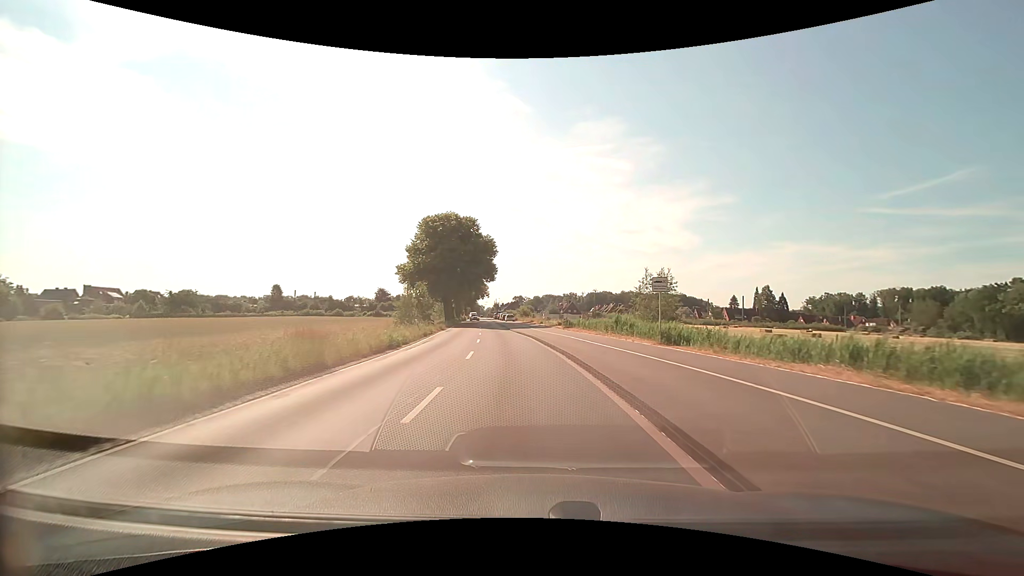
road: tertiary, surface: asphalt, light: Day
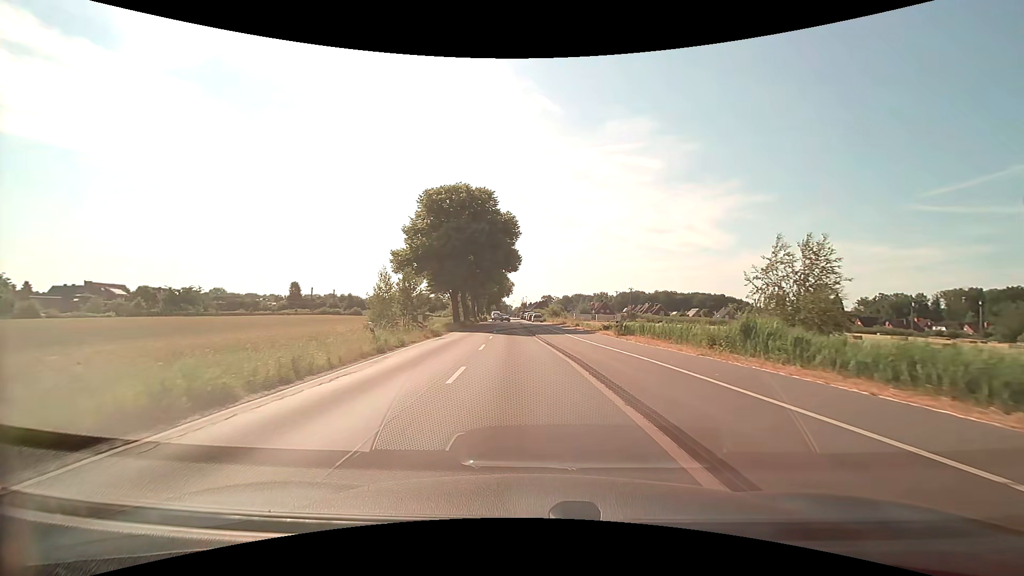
(-0.4, +14.3) m; -3°
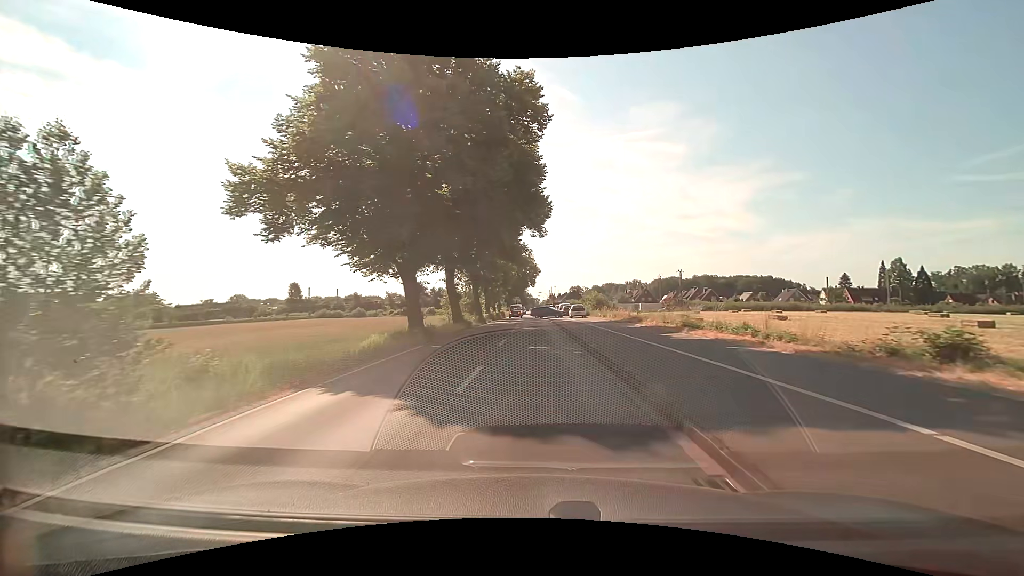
(-1.2, +27.9) m; -3°
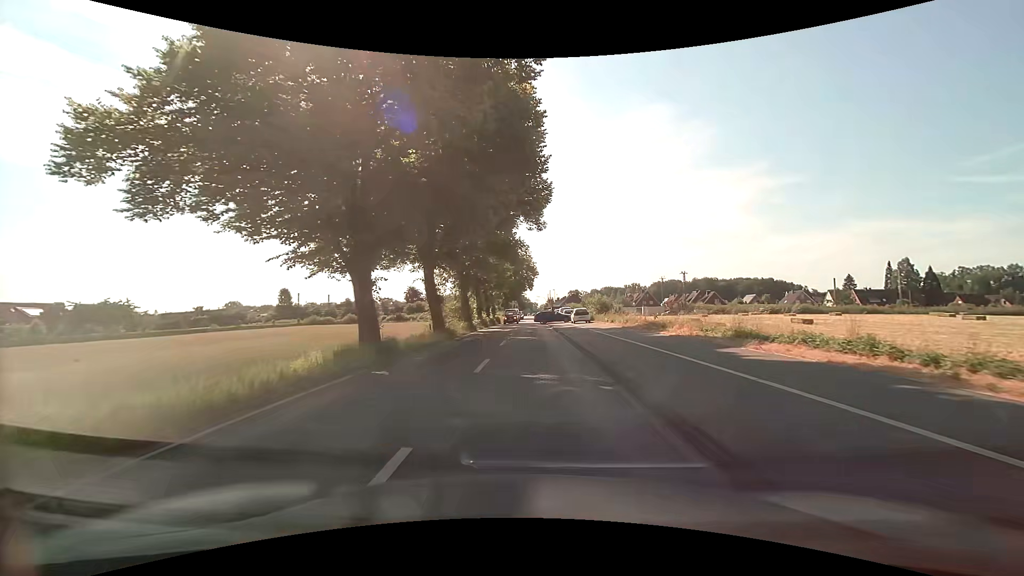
(0.0, +6.1) m; 0°
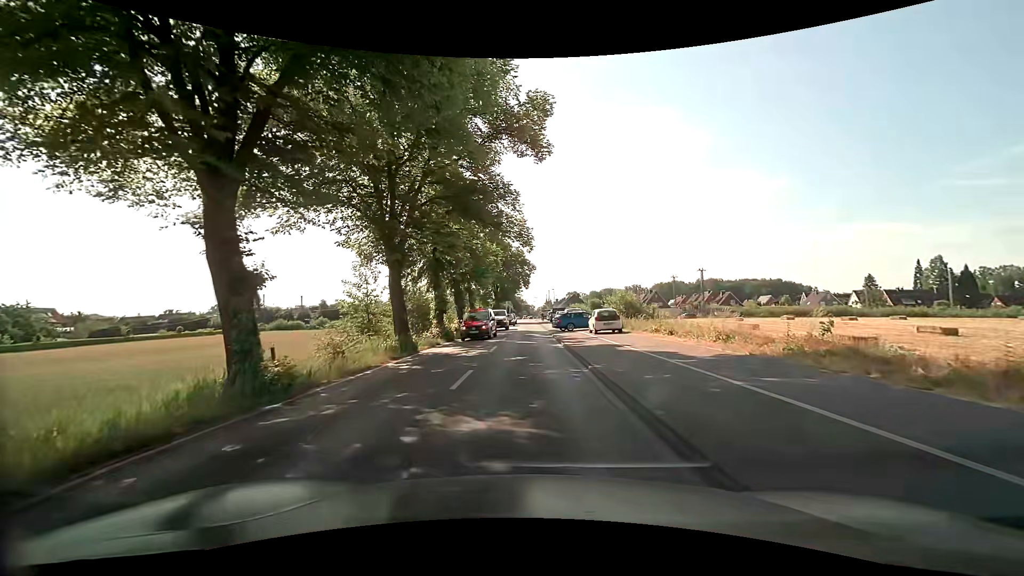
(+0.1, +18.9) m; +1°
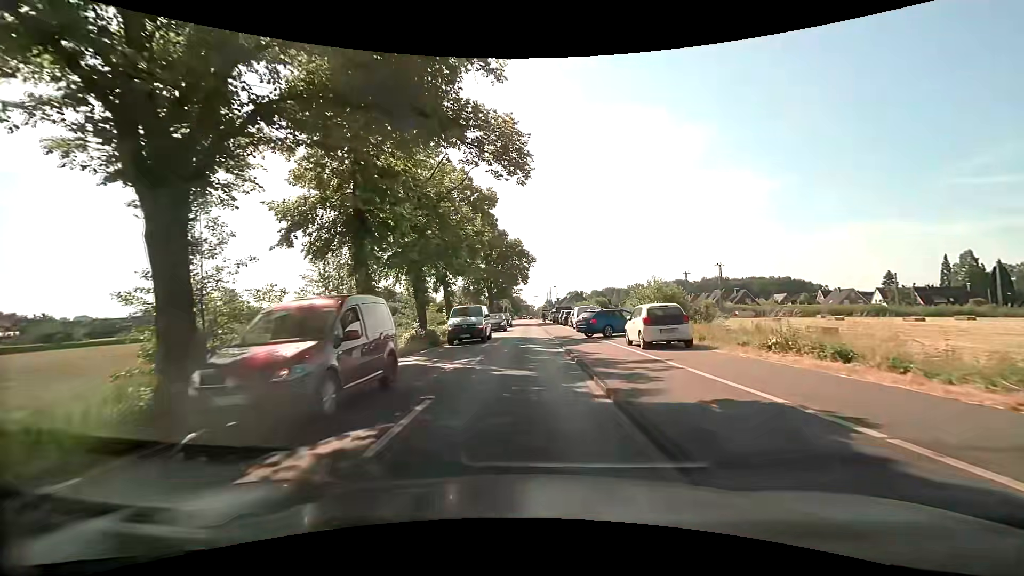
(-0.1, +13.3) m; 0°
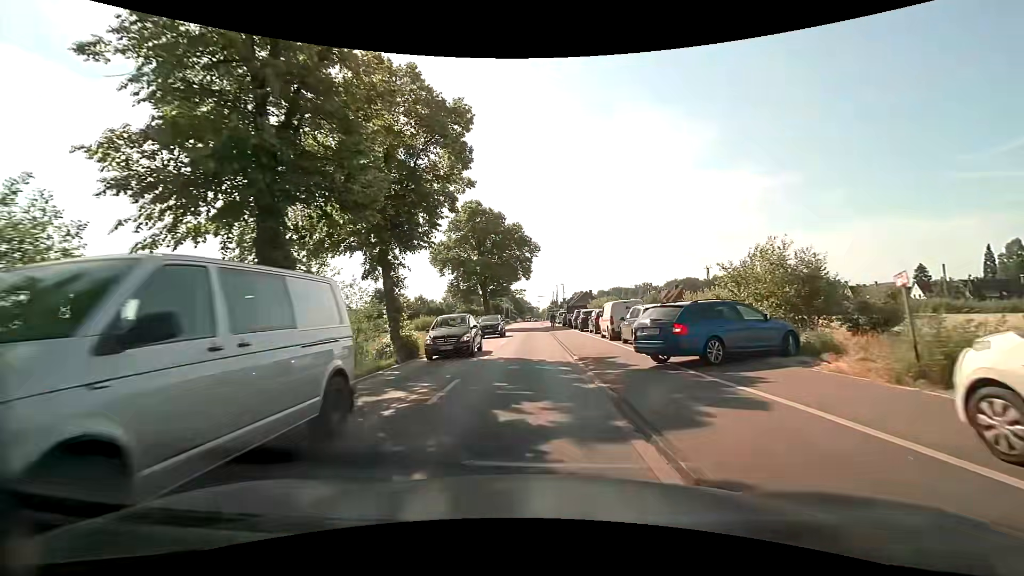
(0.0, +15.0) m; -1°
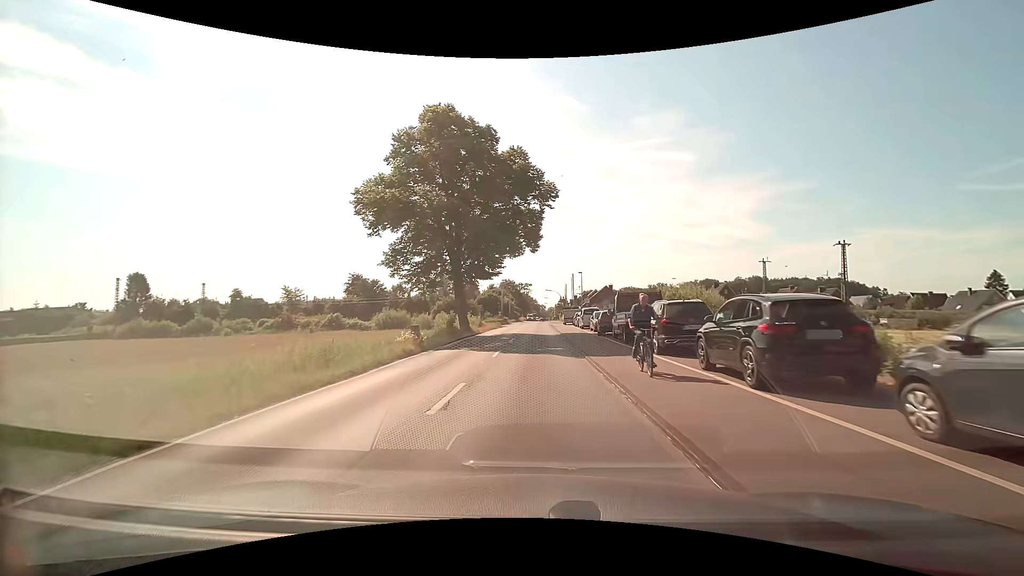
(-0.3, +28.1) m; -1°
(0, +10) (0, +20) (0, +30) (0, +40) (0, +50) (+1, +60) (+1, +70) (+1, +80) (+1, +90) (+1, +100) m
